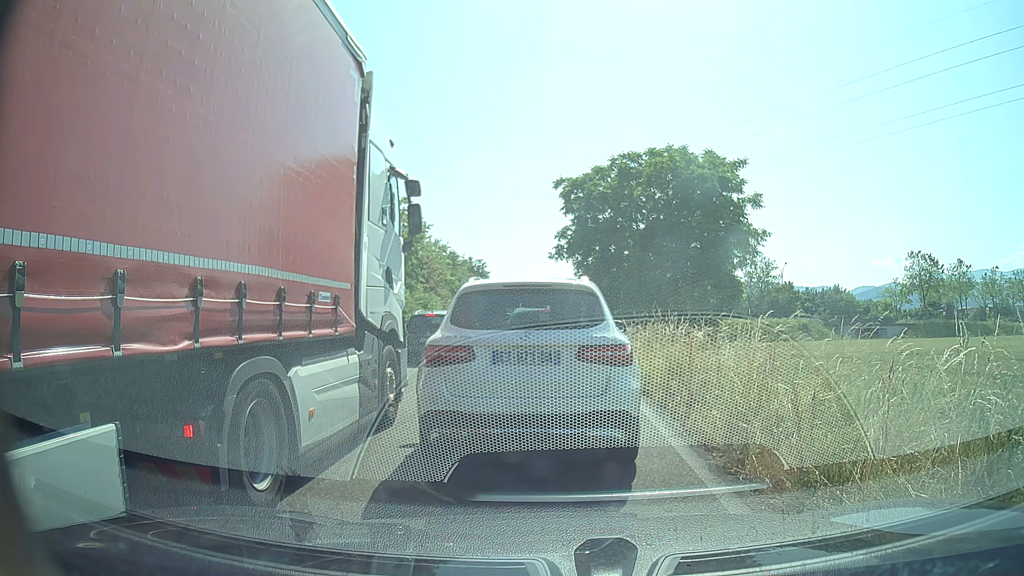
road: trunk_link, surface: asphalt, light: Day
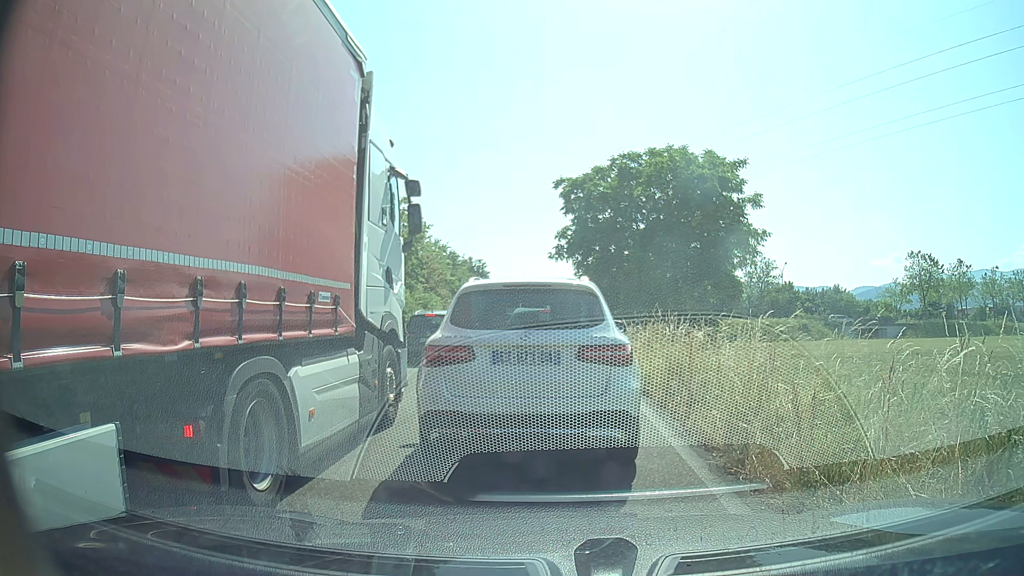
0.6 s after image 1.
(0.0, 0.0) m; 0°
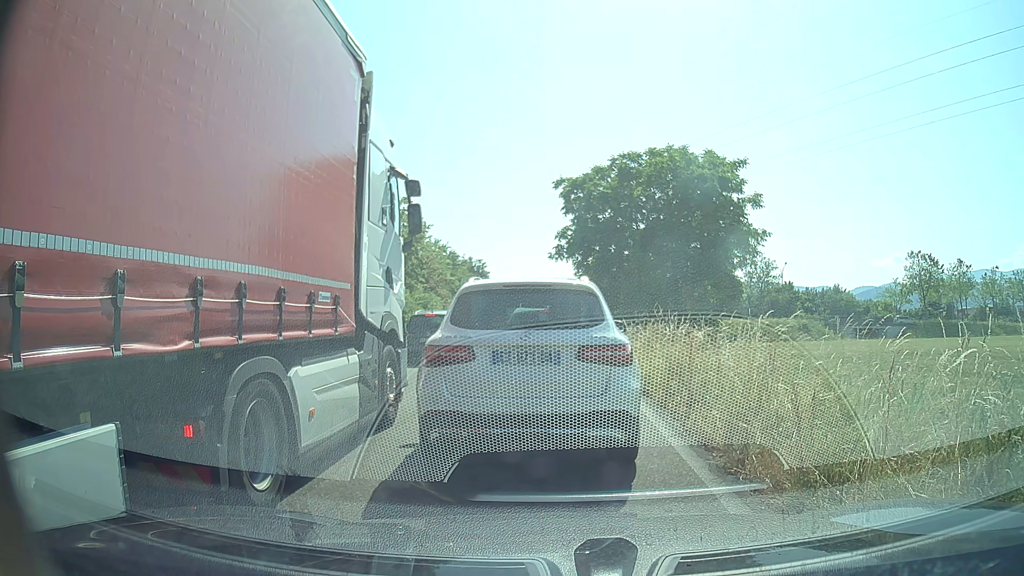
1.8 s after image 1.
(0.0, 0.0) m; 0°
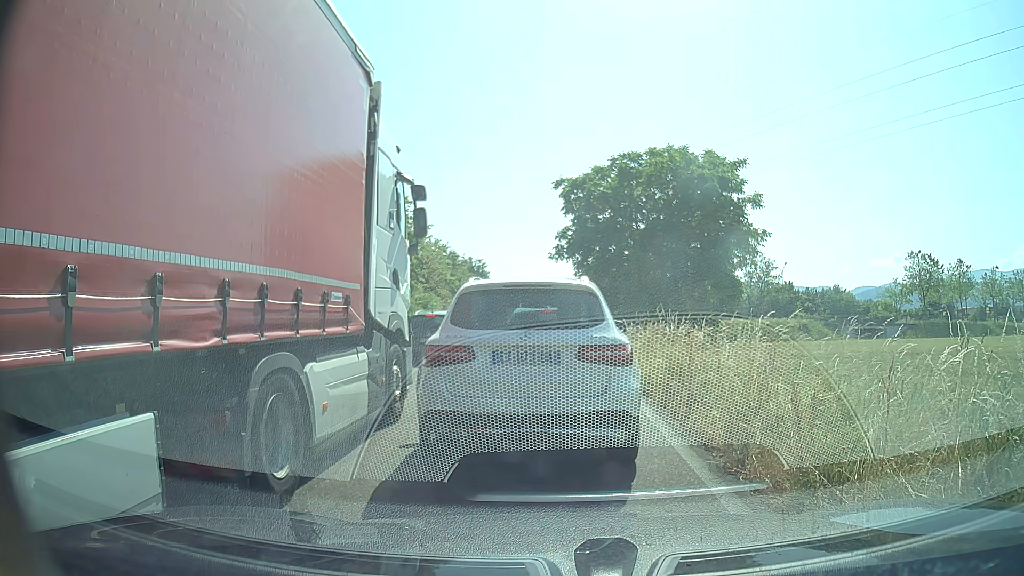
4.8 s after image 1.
(0.0, 0.0) m; 0°
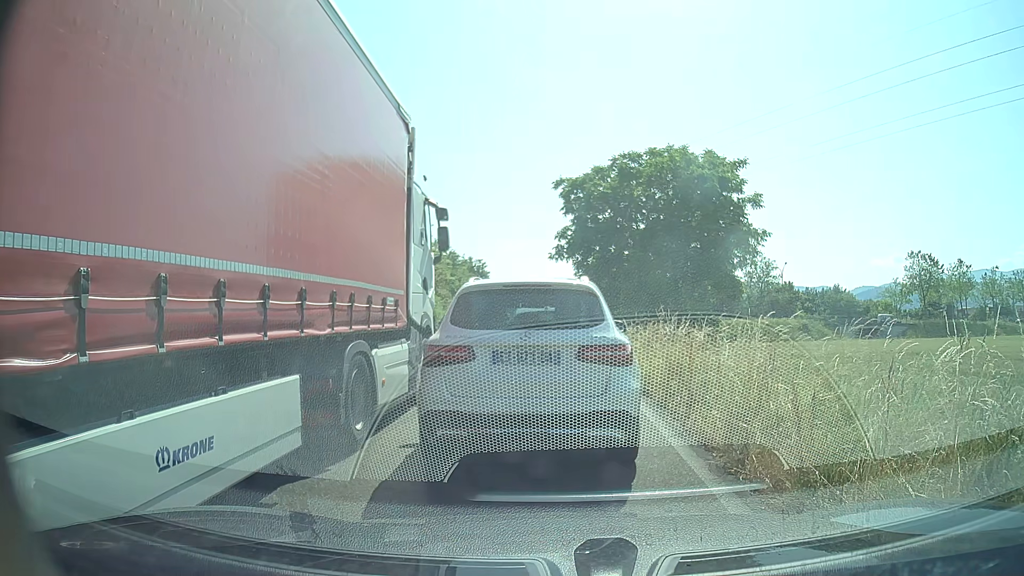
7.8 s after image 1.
(0.0, 0.0) m; 0°
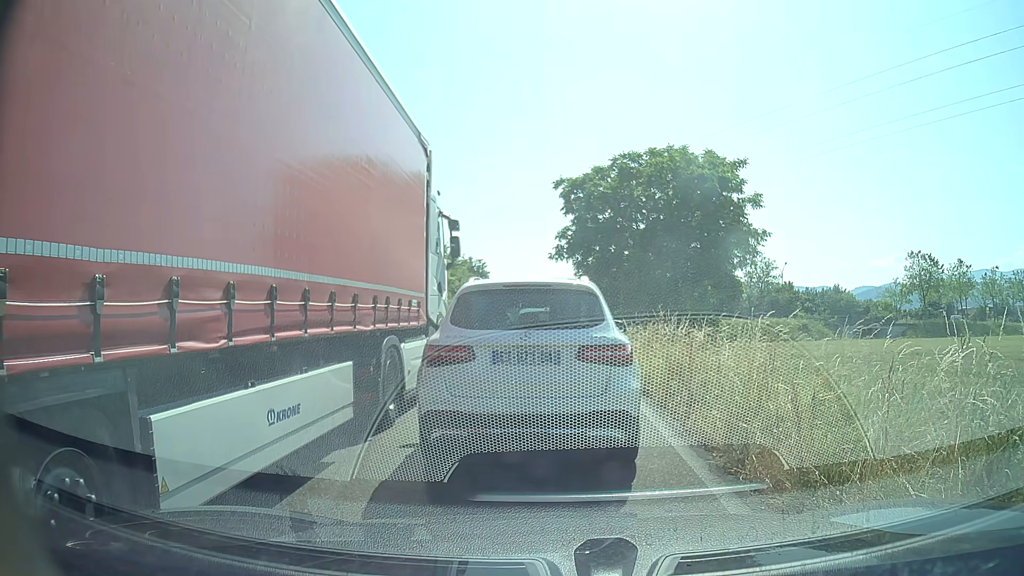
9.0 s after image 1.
(0.0, 0.0) m; 0°
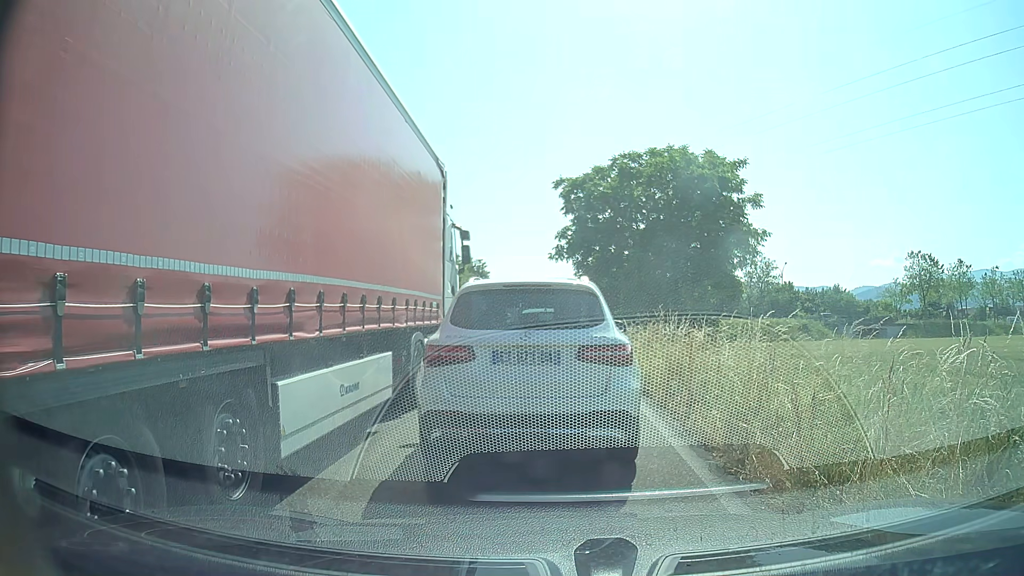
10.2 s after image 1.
(0.0, 0.0) m; 0°
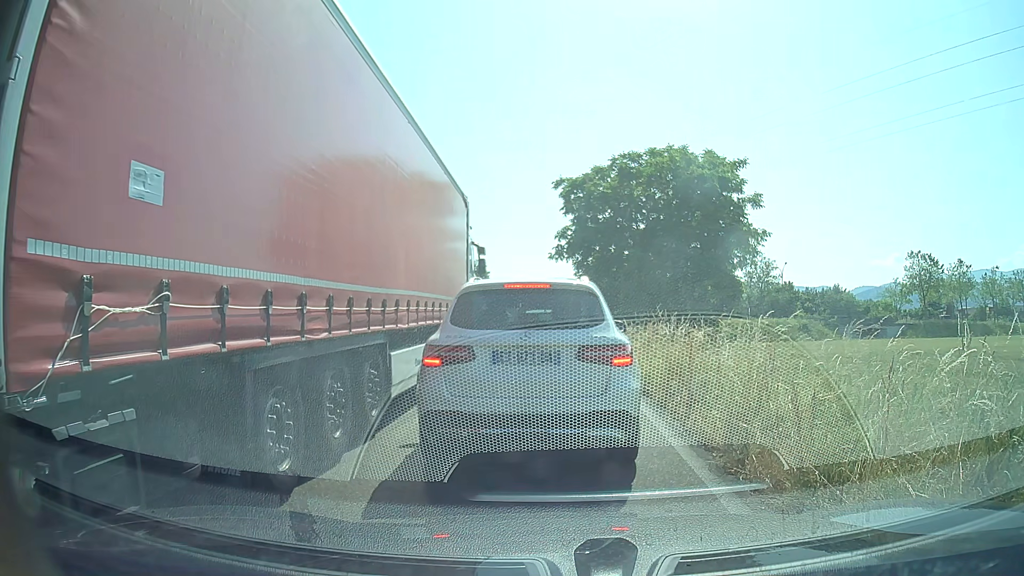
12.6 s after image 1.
(0.0, 0.0) m; 0°
